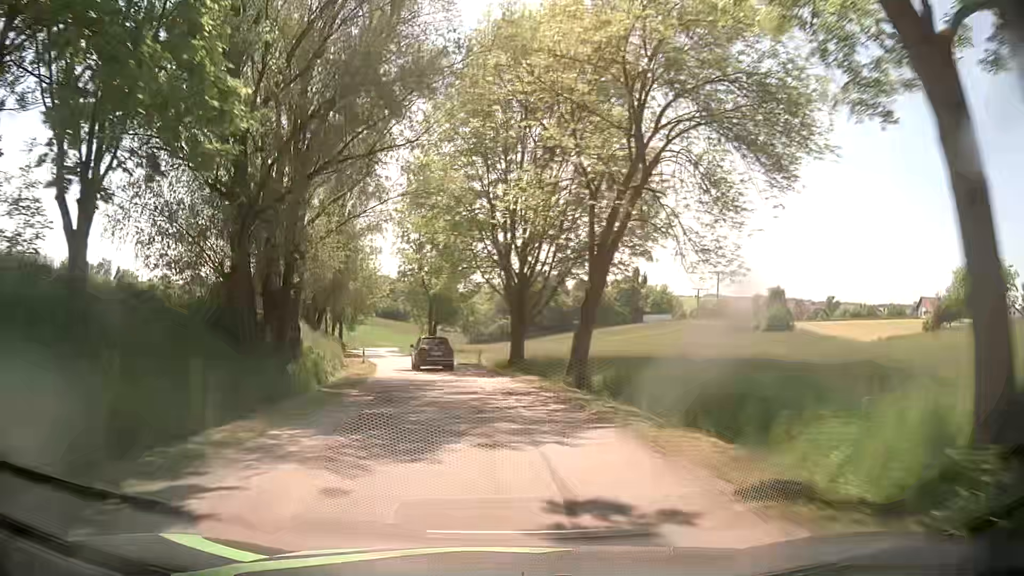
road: tertiary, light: Day
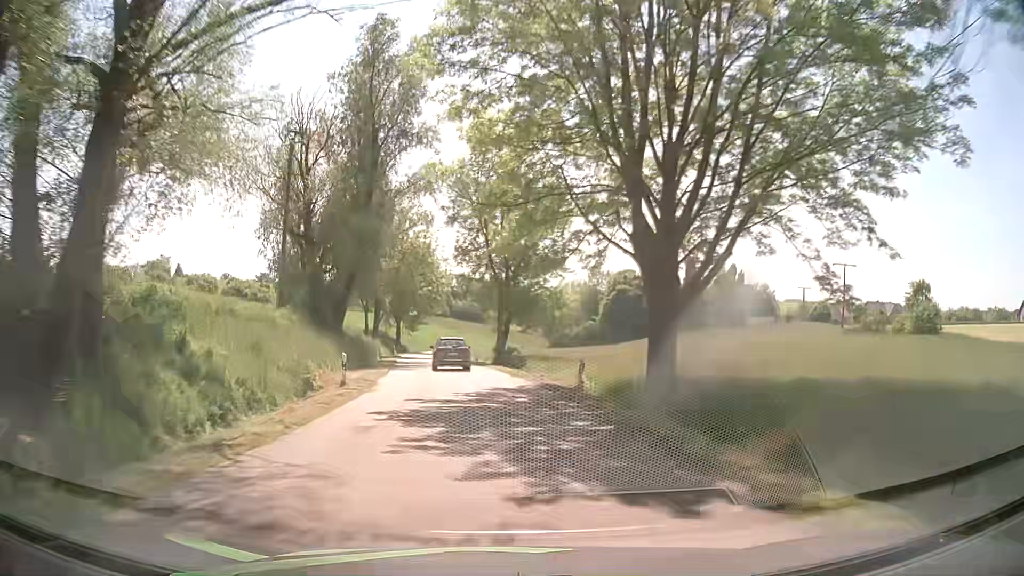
(-1.4, +20.0) m; -7°
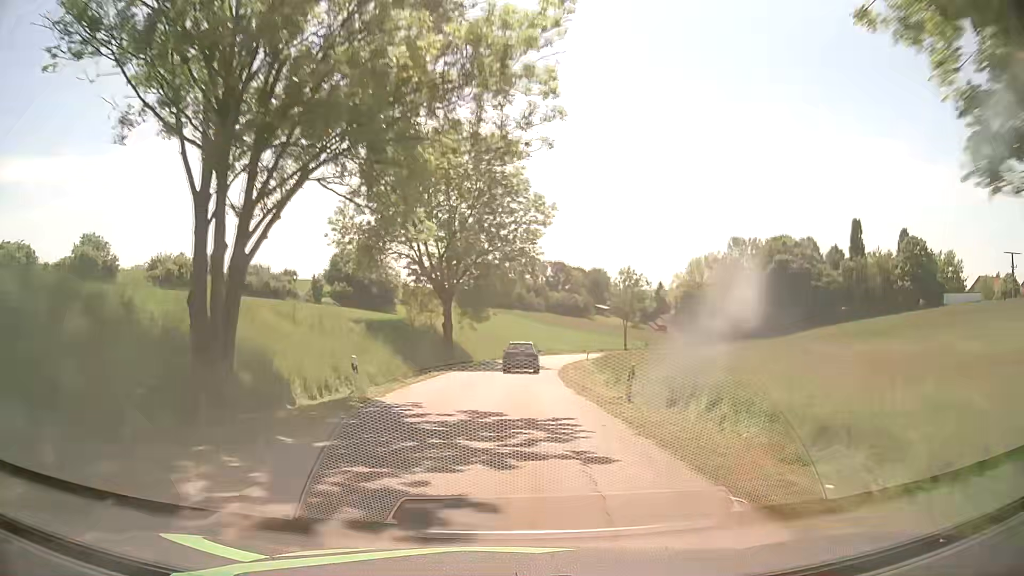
(-5.3, +51.7) m; -9°
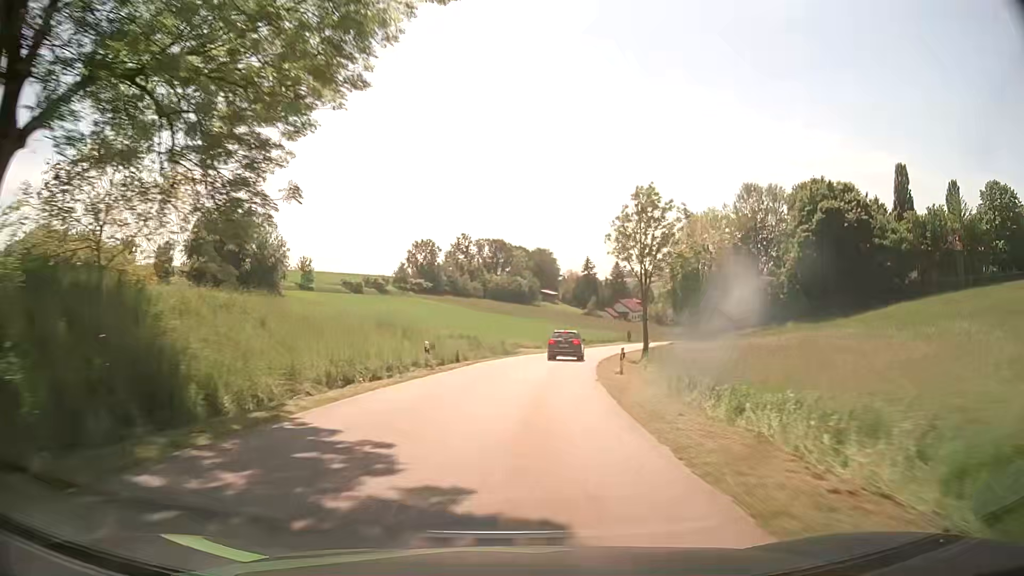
(+1.5, +43.4) m; +5°
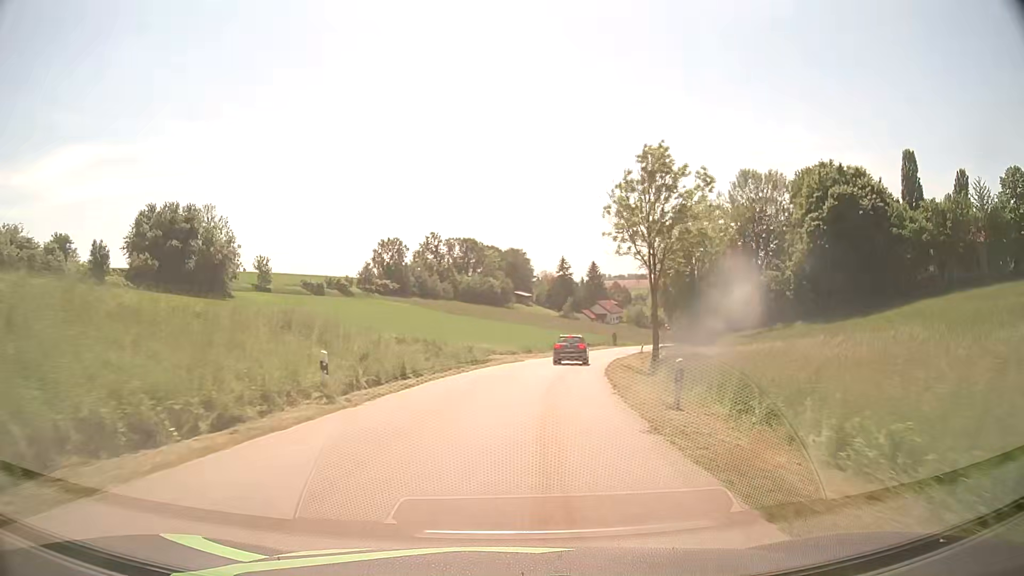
(+0.2, +11.1) m; +2°
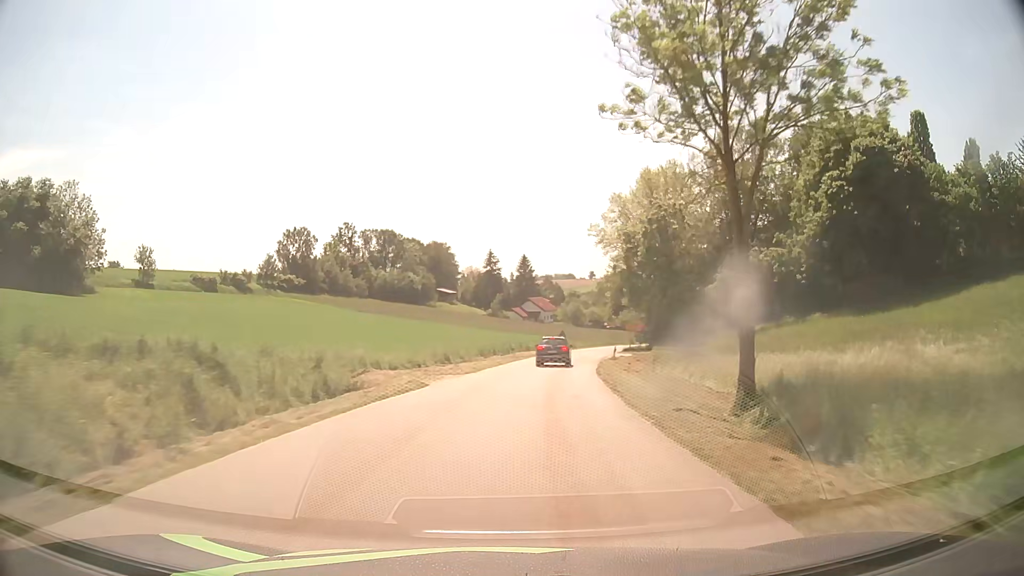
(+1.3, +22.1) m; +6°
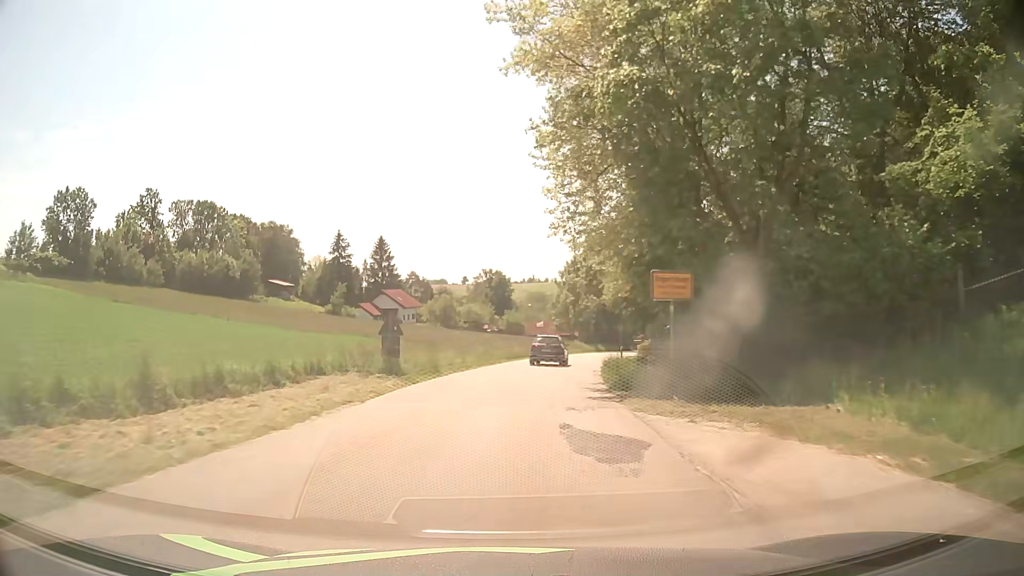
(+5.5, +50.3) m; +11°
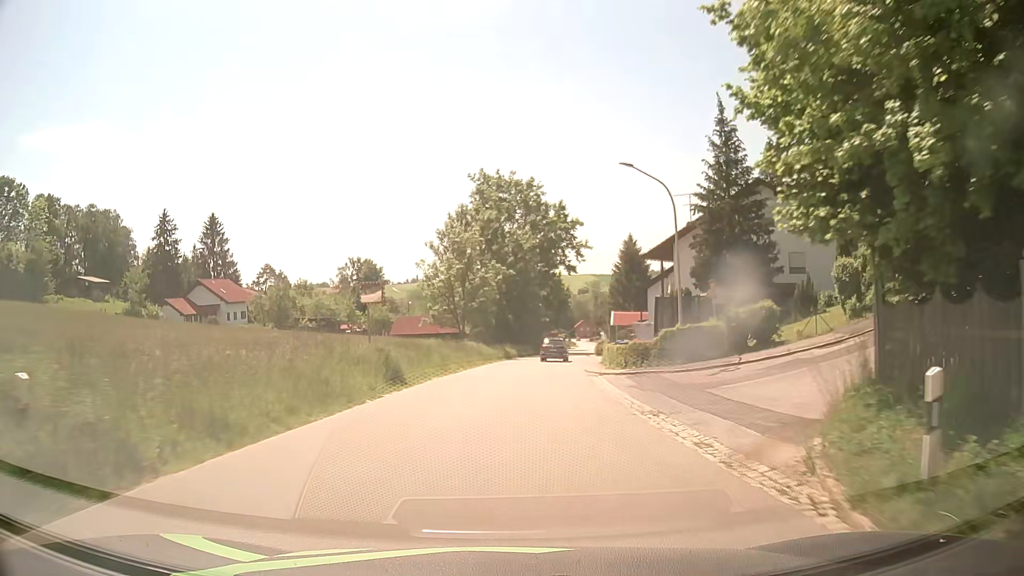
(+3.7, +40.1) m; +10°
(0, +10) (0, +20) (+1, +30) (+2, +40) (+3, +50) (+4, +60) (+6, +70) (+7, +80) (+9, +89) (+10, +99) m
